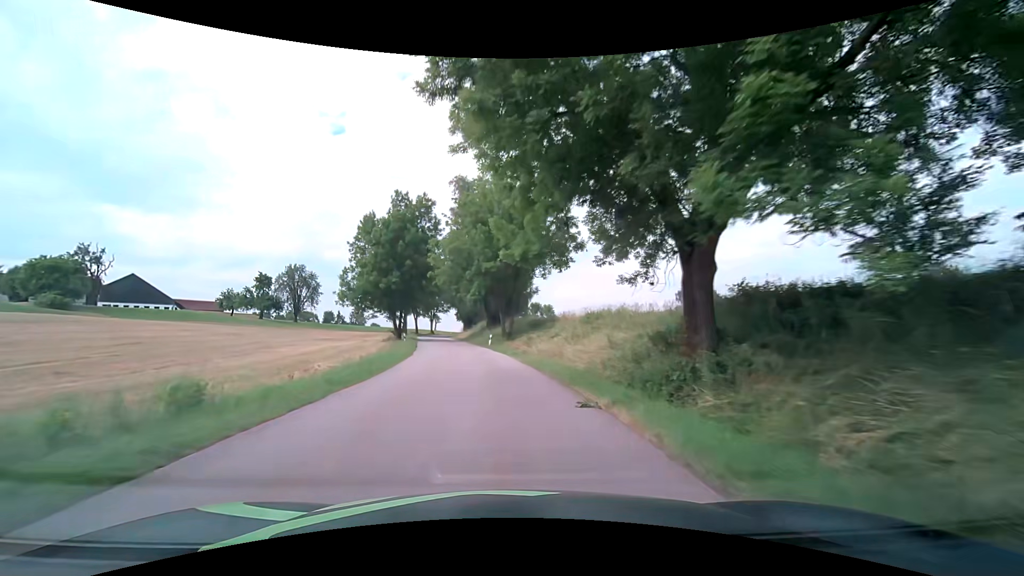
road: tertiary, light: Day
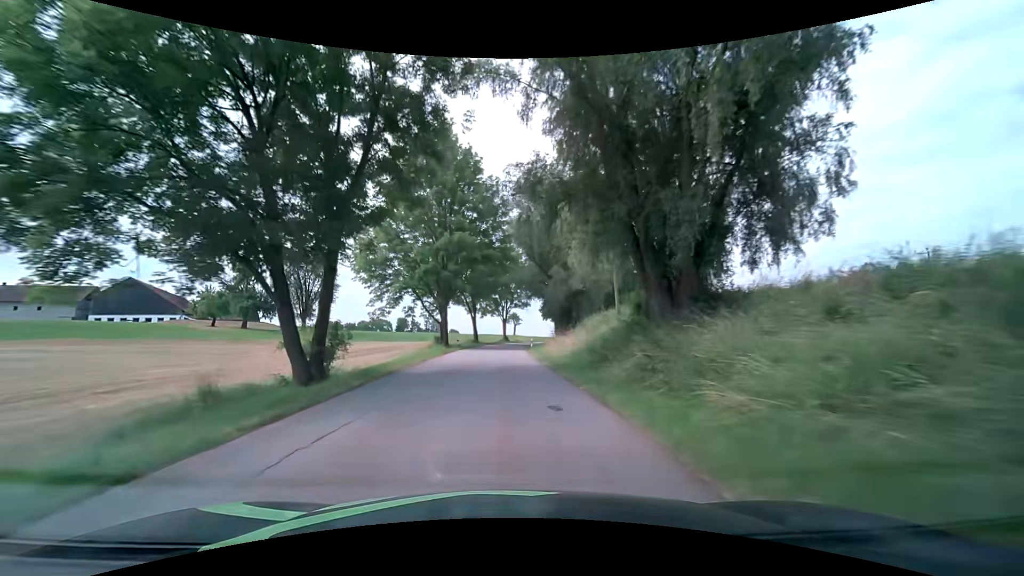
(-4.3, +47.3) m; -10°
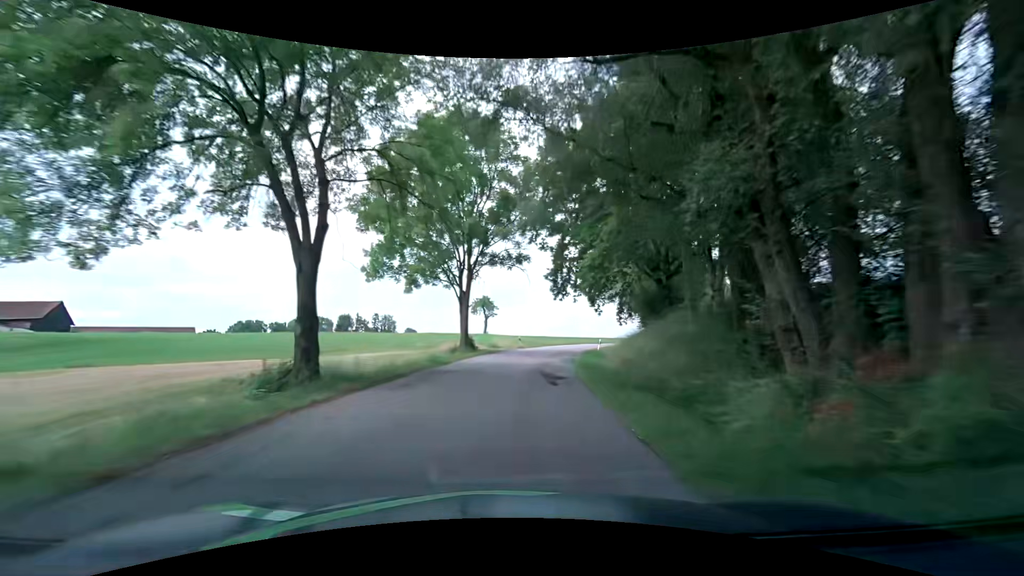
(+0.1, +51.7) m; +3°
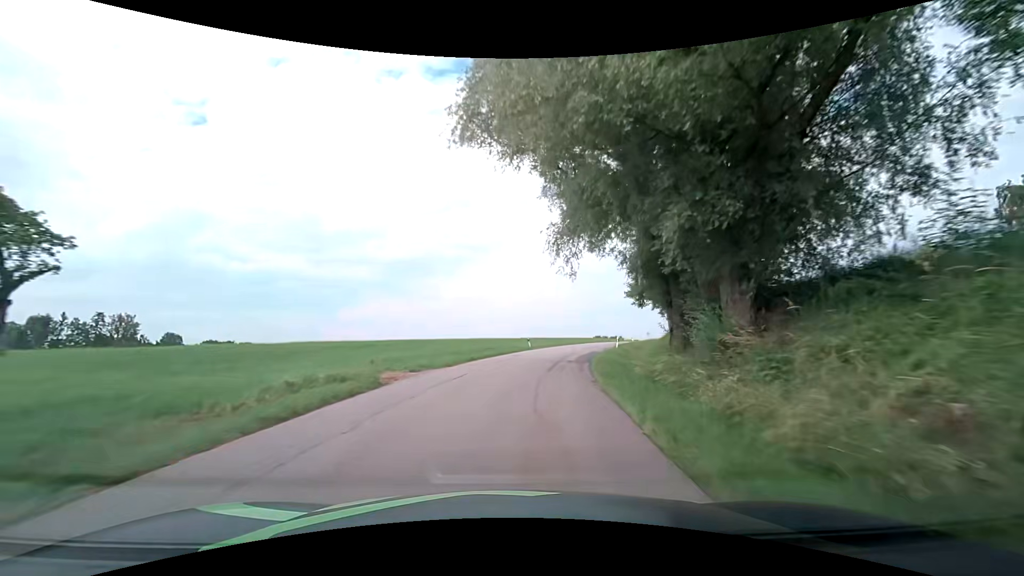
(+7.9, +52.4) m; +19°
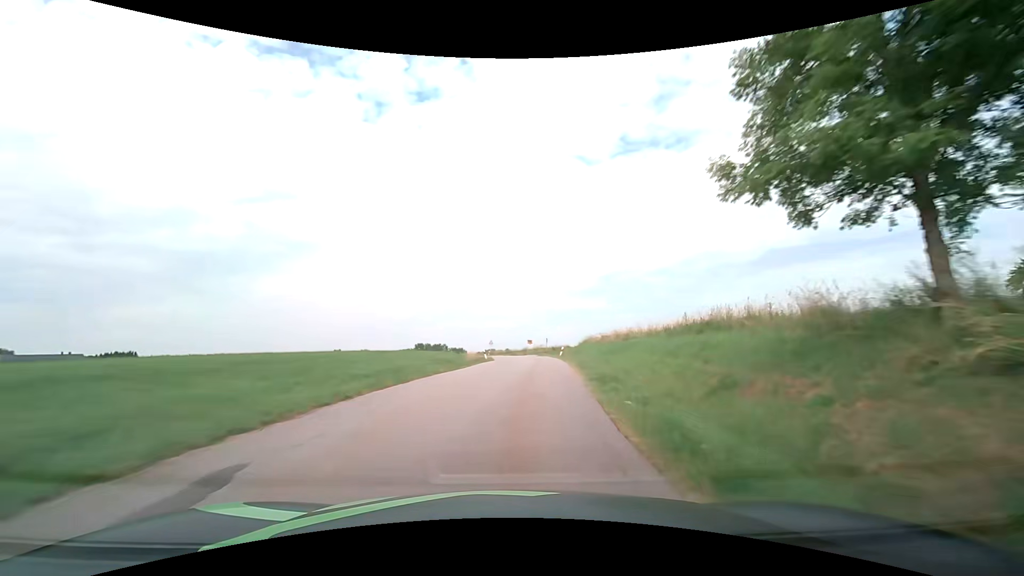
(+7.0, +42.2) m; +19°
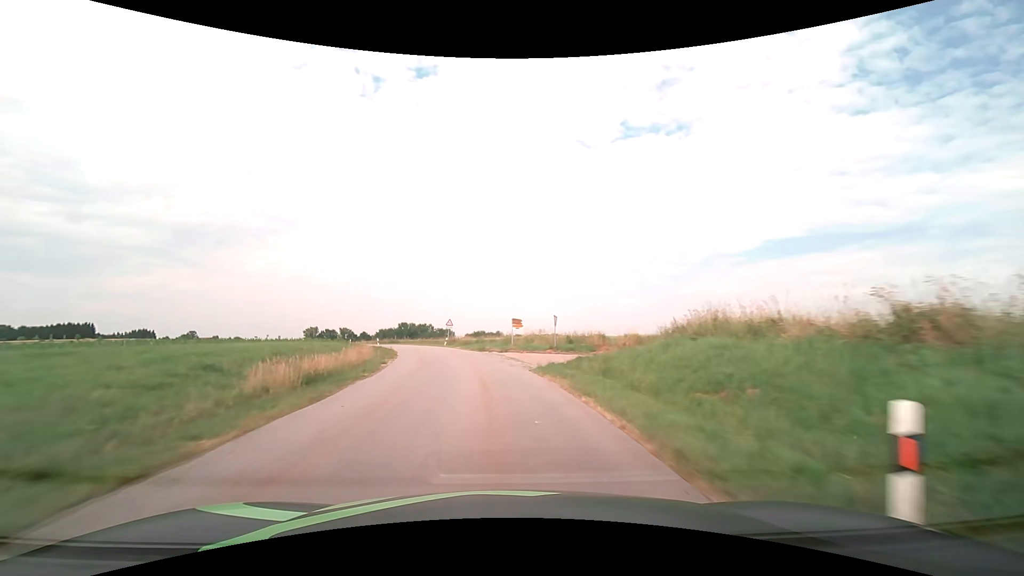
(+3.3, +43.1) m; +2°
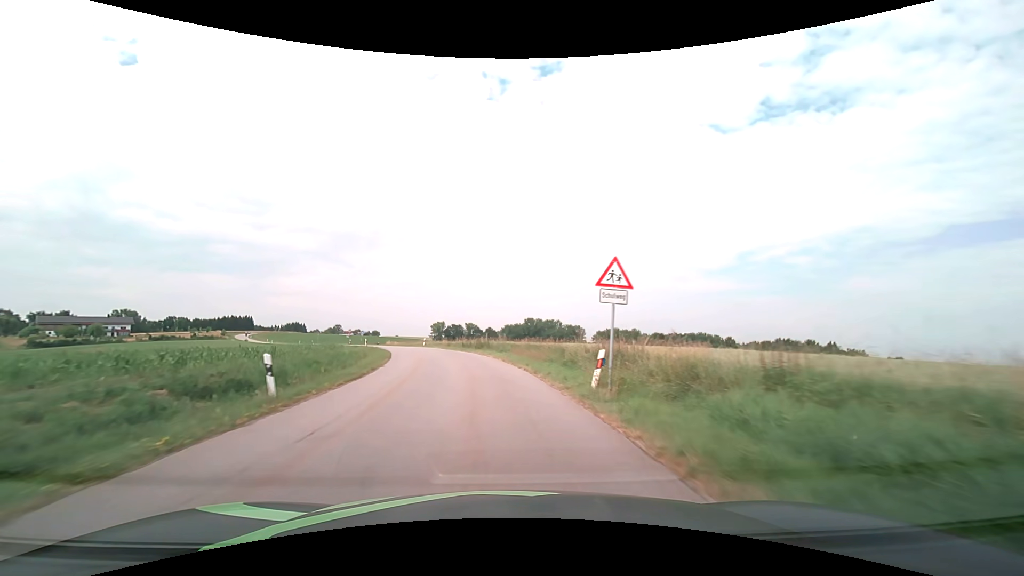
(-5.4, +43.2) m; -14°
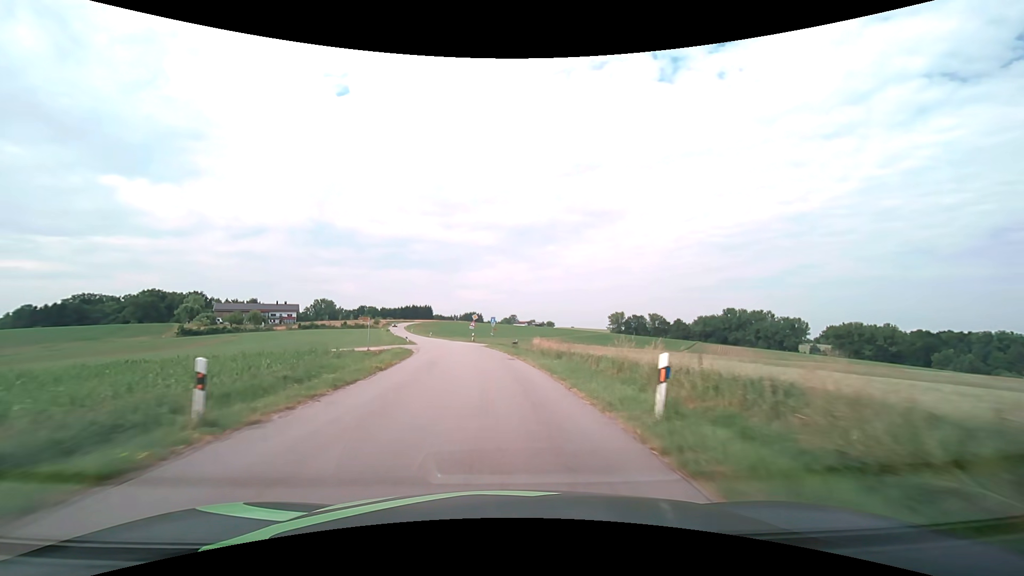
(-9.6, +53.9) m; -20°
(0, +10) (-1, +20) (-2, +30) (-3, +40) (-5, +50) (-7, +59) (-9, +69) (-11, +79) (-14, +89) (-17, +98) m
